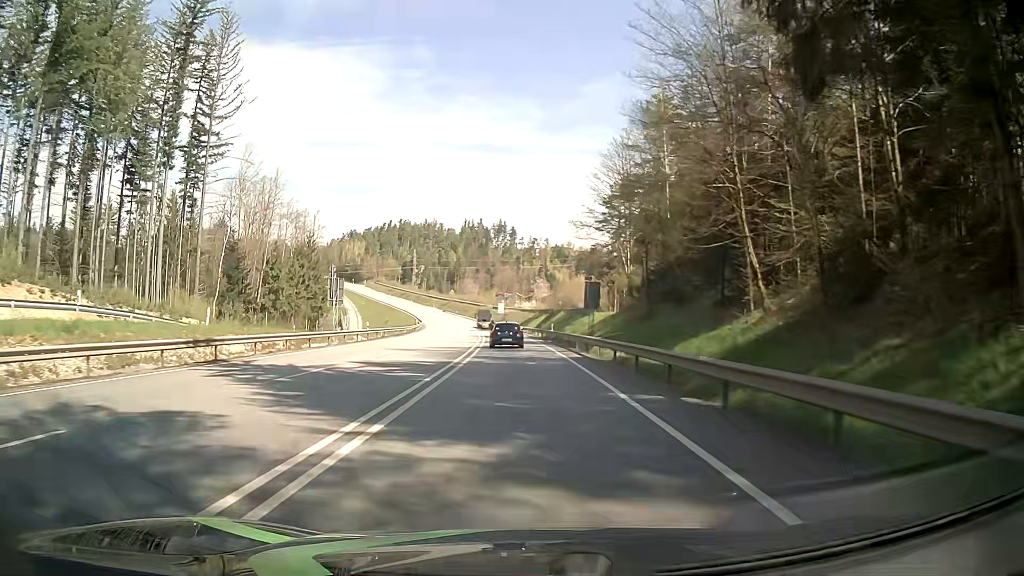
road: primary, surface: asphalt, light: Day
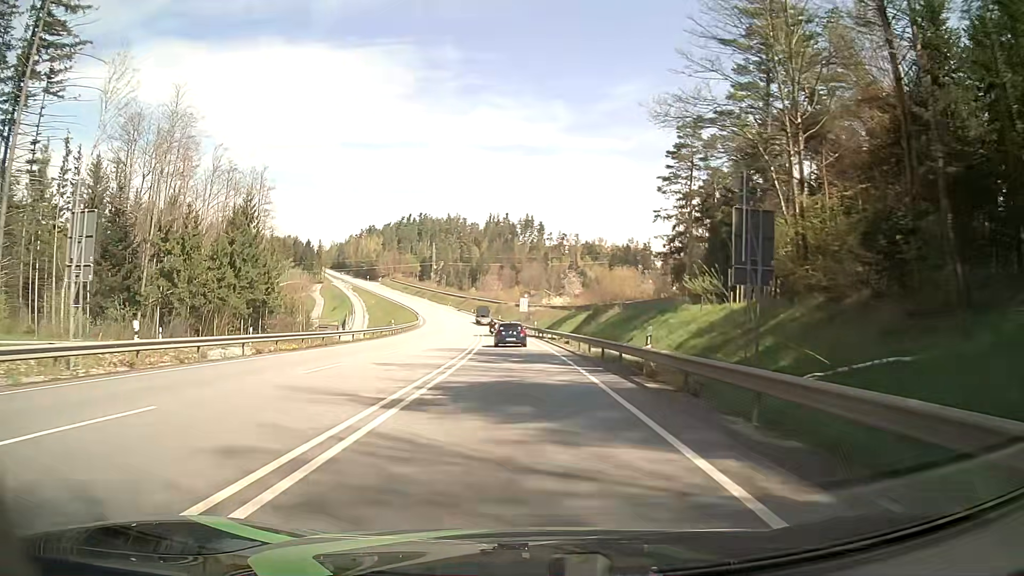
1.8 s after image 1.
(-0.9, +33.9) m; -3°
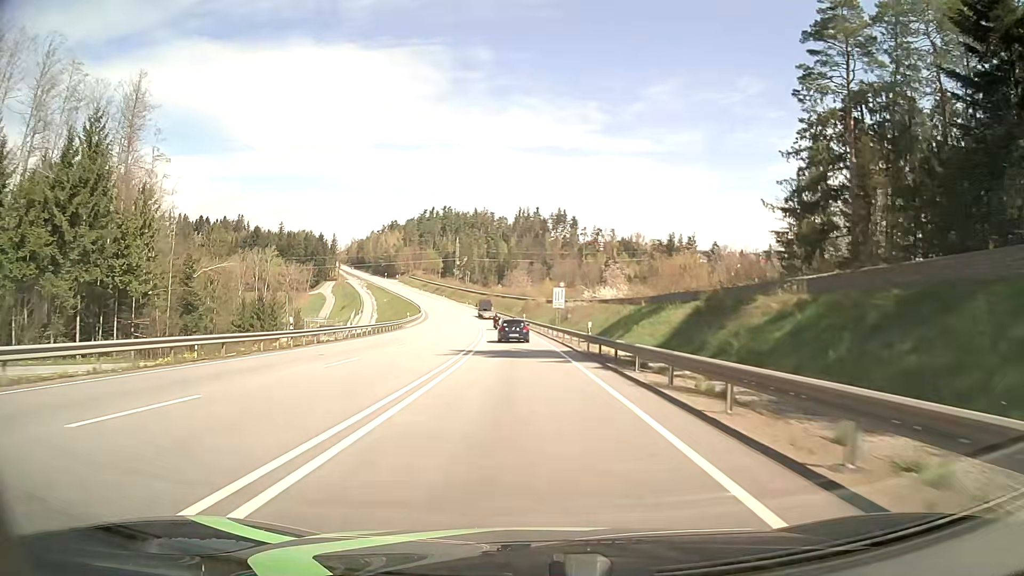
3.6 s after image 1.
(-0.8, +34.9) m; -2°
(0, +10) (0, +20) (-1, +30) (-1, +40) (-2, +50) (-2, +60) (-3, +70) (-4, +80) (-5, +90) (-6, +100) m
